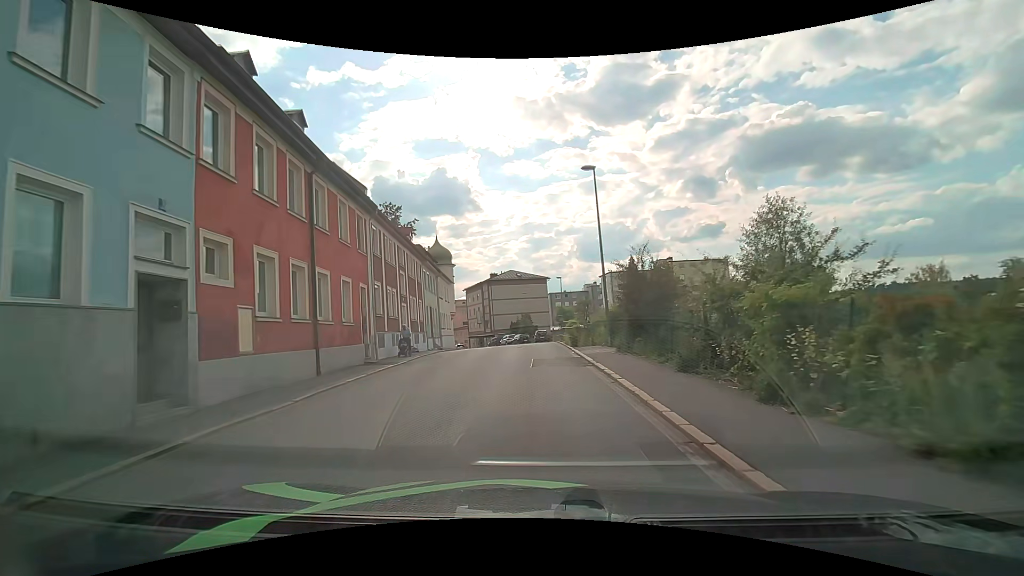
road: tertiary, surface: asphalt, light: Day
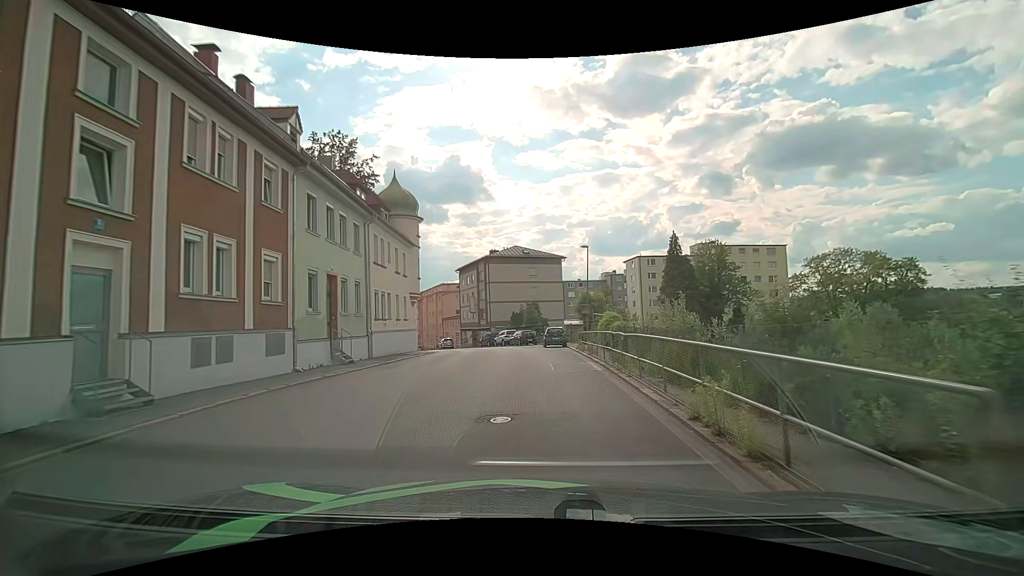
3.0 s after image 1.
(-0.2, +21.8) m; -1°
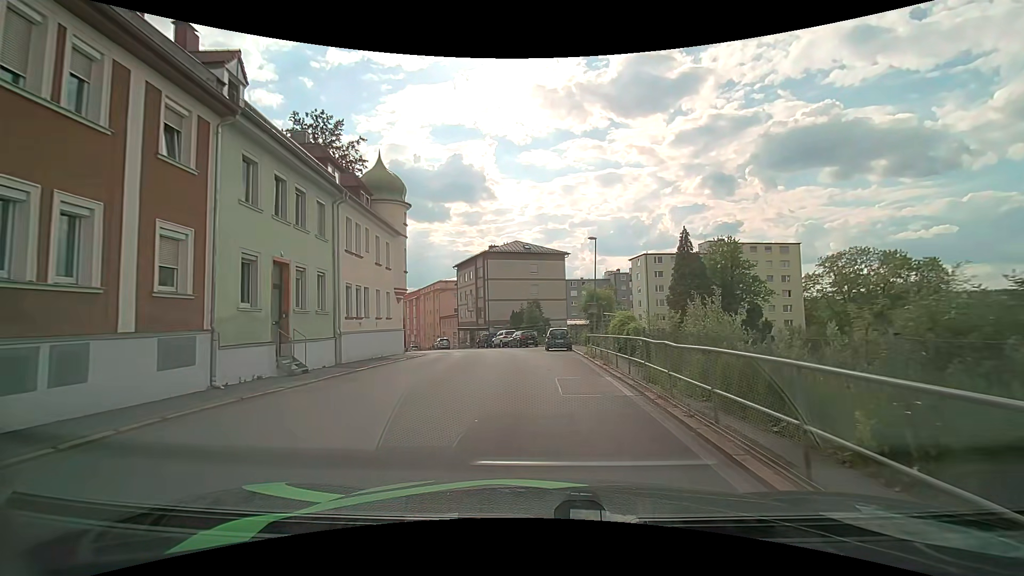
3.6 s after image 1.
(0.0, +4.2) m; 0°
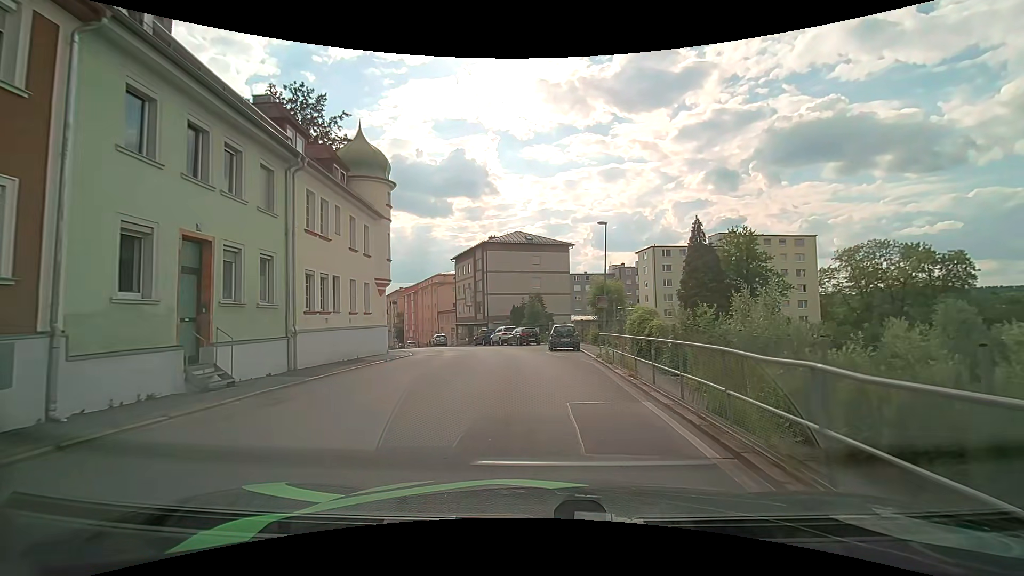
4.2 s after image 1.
(0.0, +4.1) m; -1°
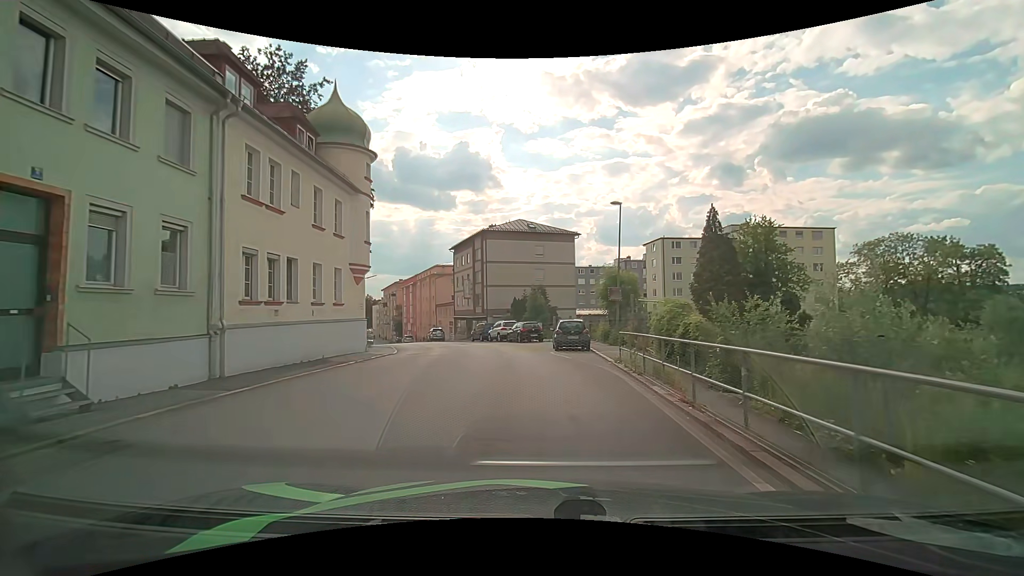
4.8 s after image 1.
(0.0, +4.1) m; 0°
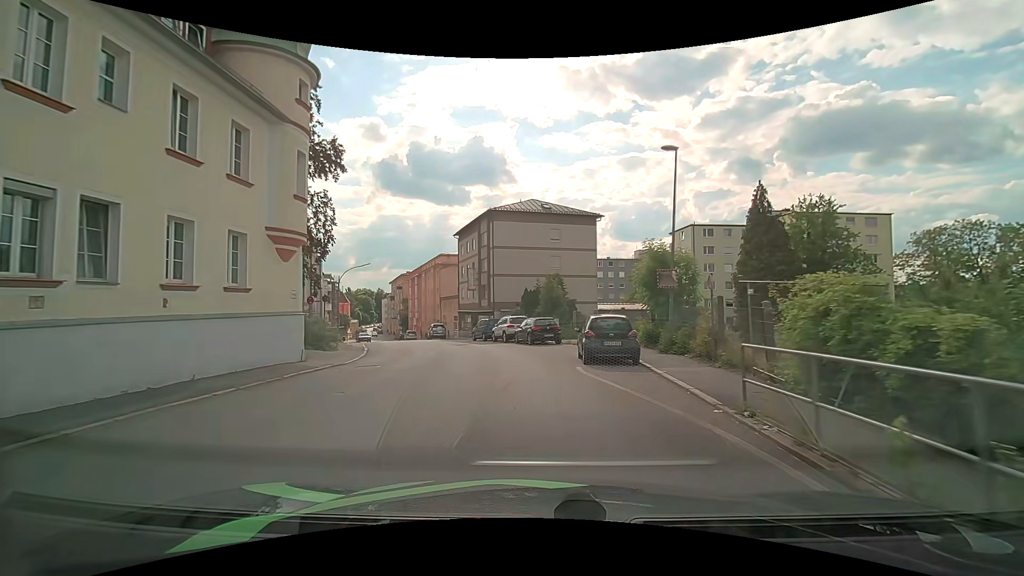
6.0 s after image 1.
(0.0, +8.3) m; -1°
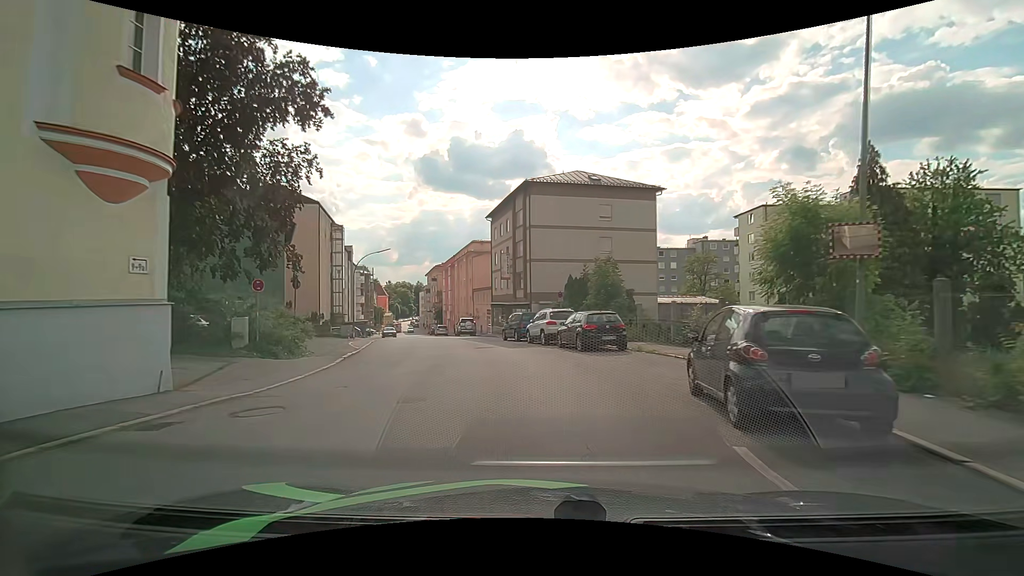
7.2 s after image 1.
(-0.4, +8.5) m; -4°
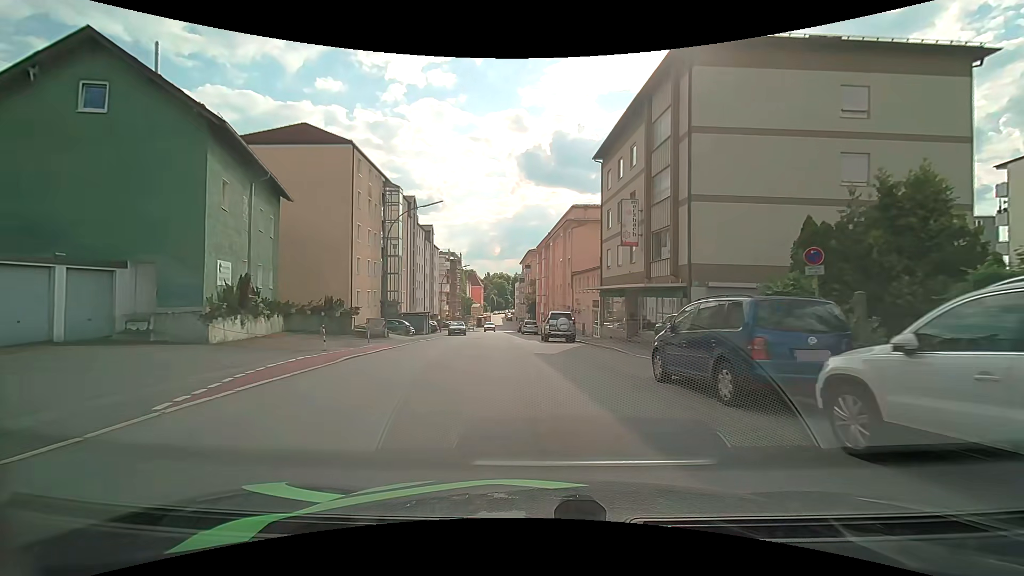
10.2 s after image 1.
(-2.3, +19.9) m; -12°
(0, +10) (-1, +20) (-2, +30) (-3, +40) (-4, +50) (-5, +60) (-6, +70) (-7, +80) (-7, +90) (-7, +100) m
